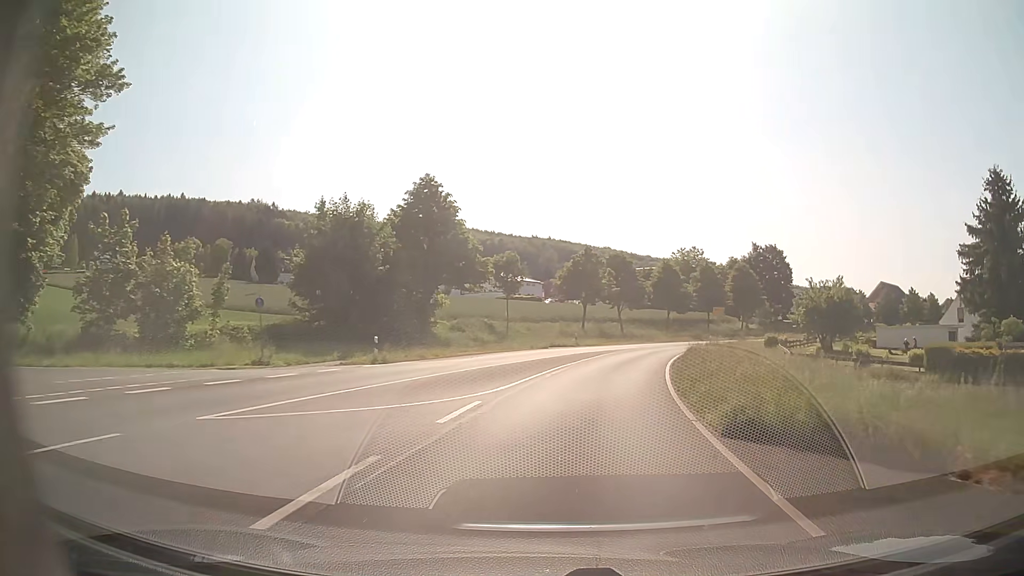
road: primary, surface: asphalt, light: Day
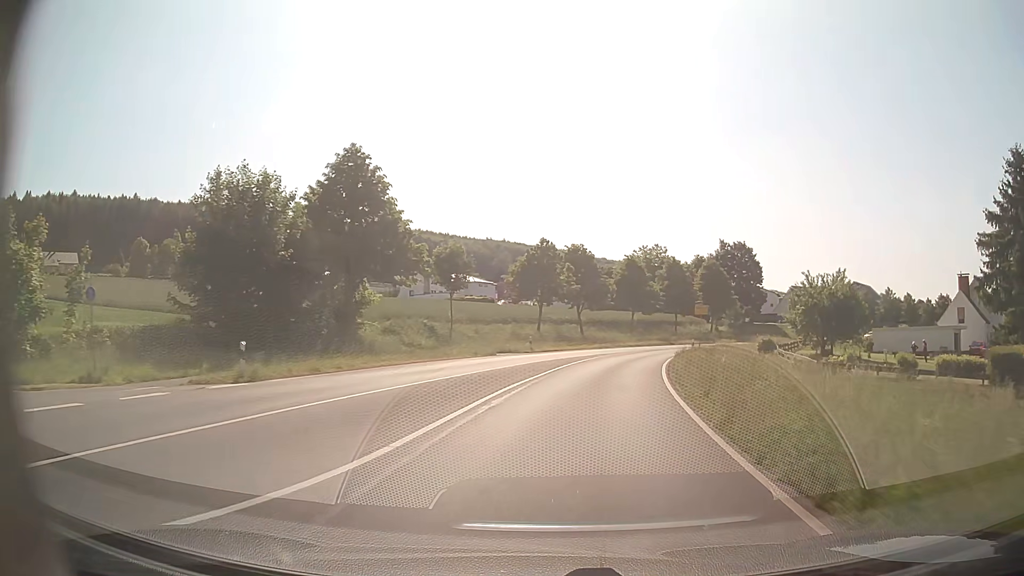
(+0.3, +8.8) m; +4°
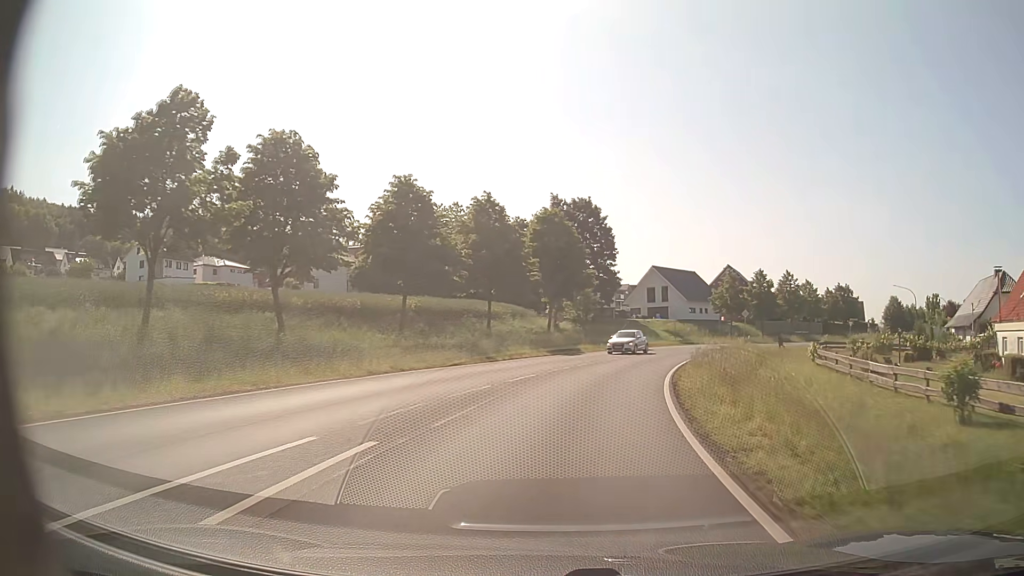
(+6.5, +42.9) m; +17°
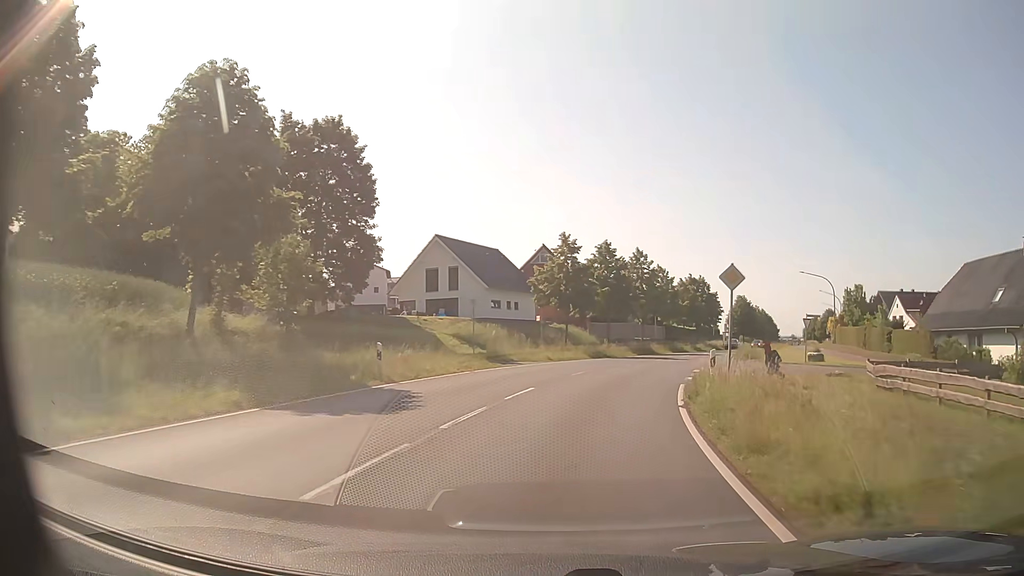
(+5.5, +34.1) m; +18°
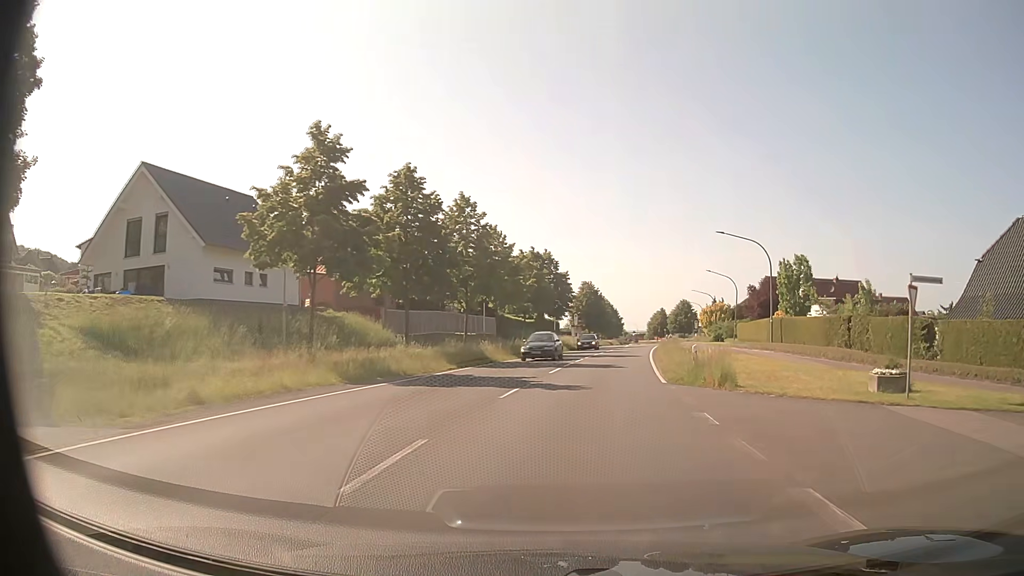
(+3.3, +25.8) m; +15°
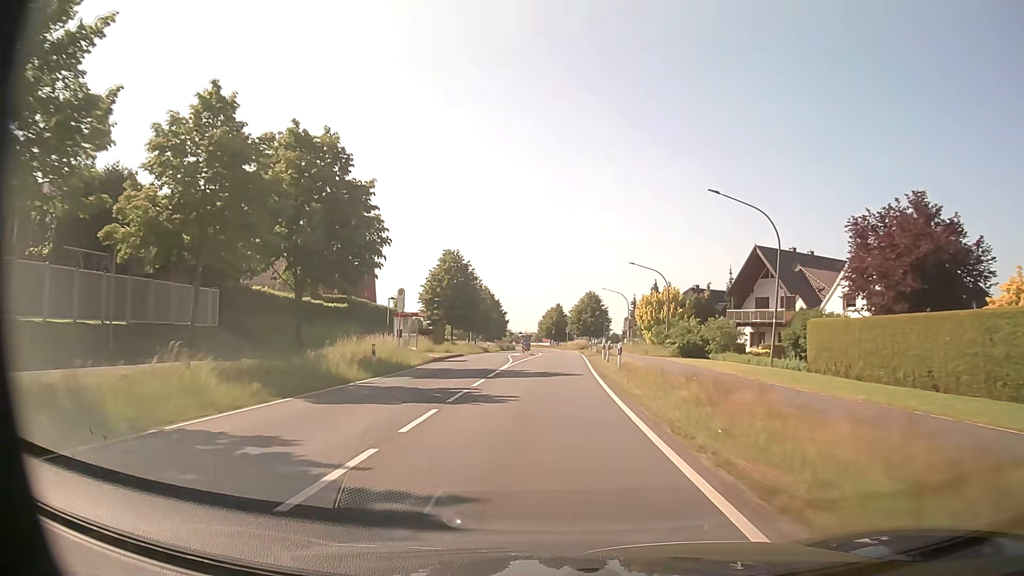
(+5.3, +44.8) m; +10°
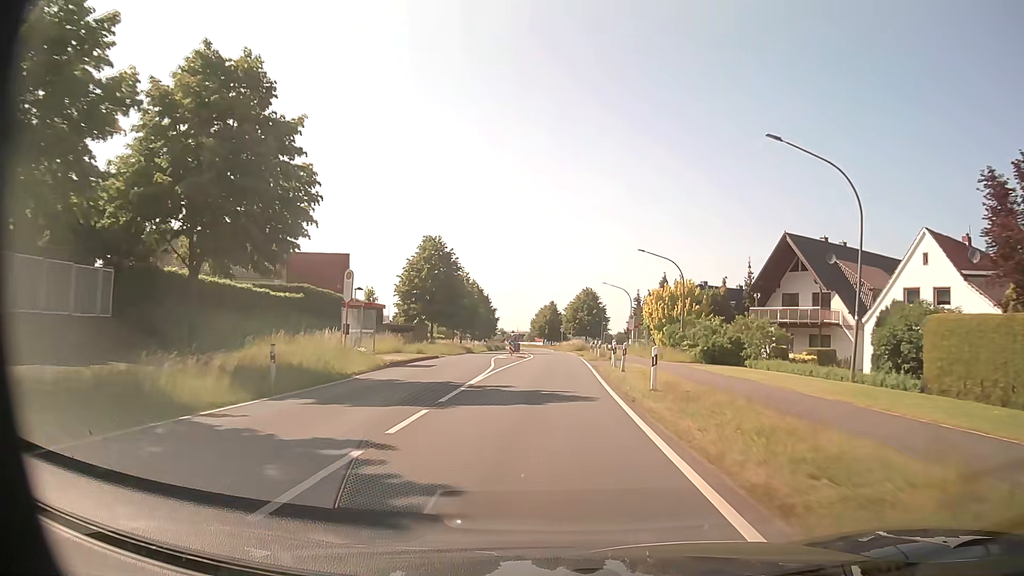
(0.0, +9.3) m; +1°
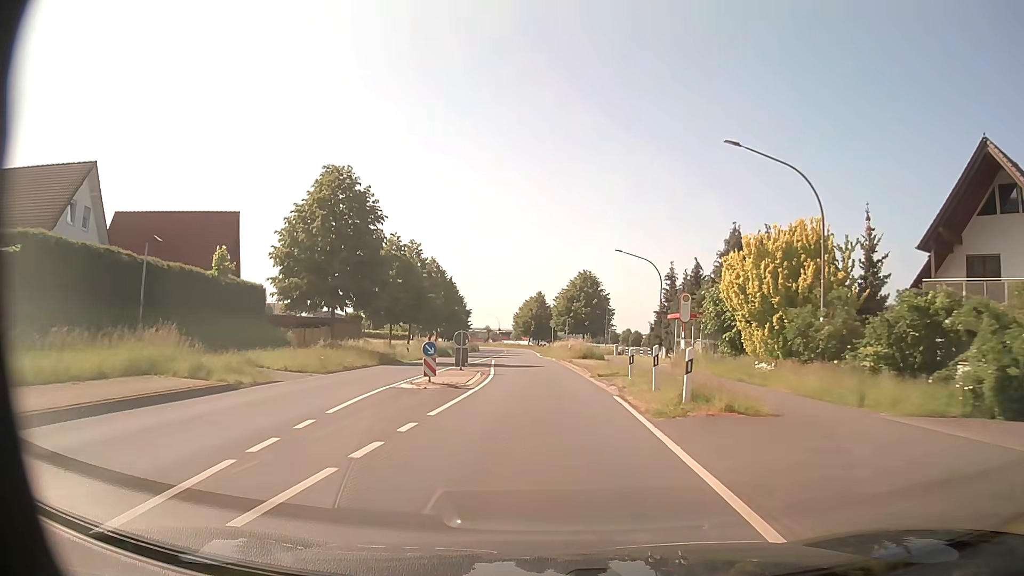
(+0.4, +28.4) m; +1°
(0, +10) (0, +20) (-1, +30) (-1, +40) (-2, +50) (-2, +60) (-2, +70) (-3, +80) (-3, +90) (-4, +100) m
